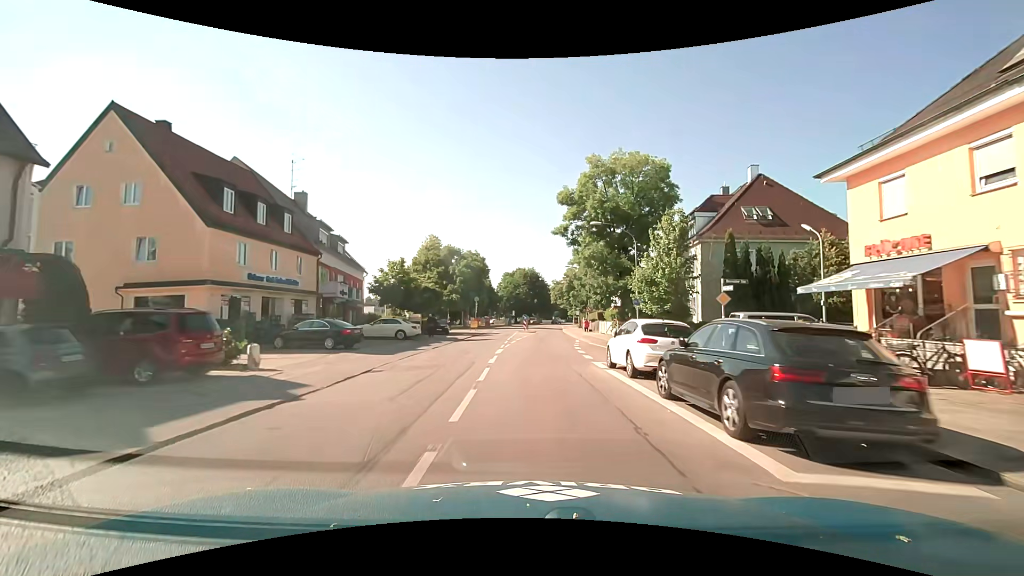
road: secondary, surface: asphalt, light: Day
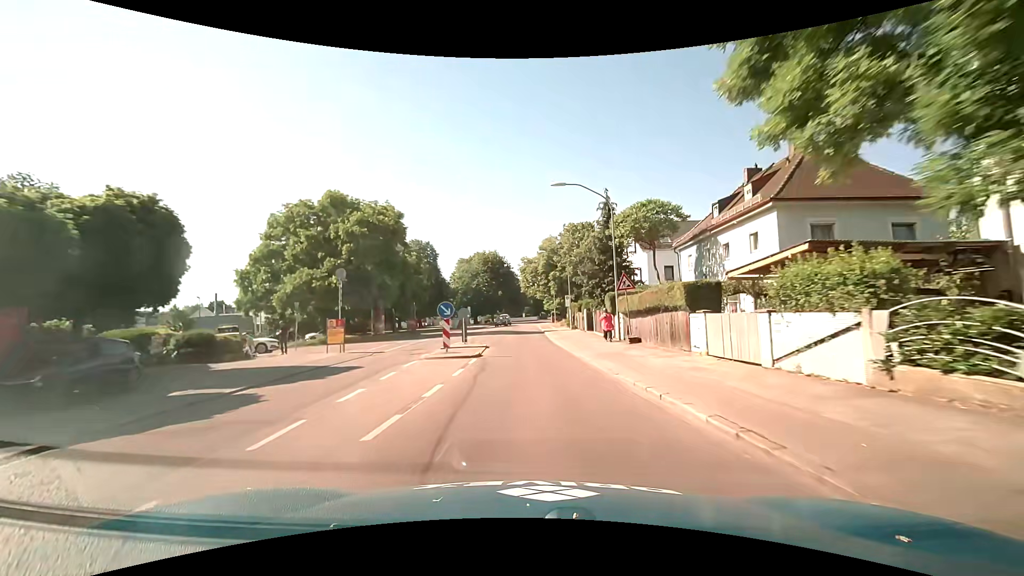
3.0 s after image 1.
(+1.2, +37.1) m; +4°
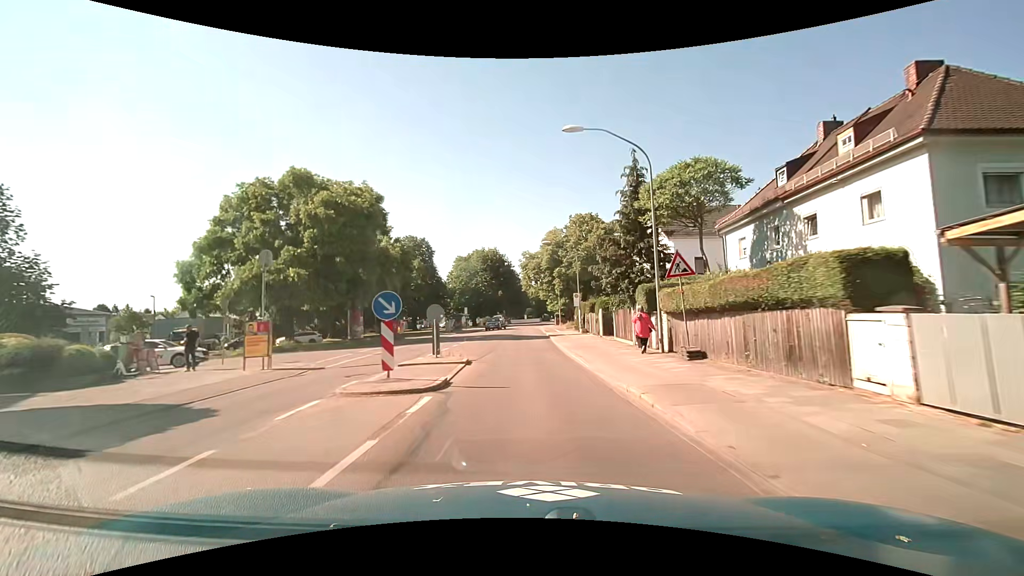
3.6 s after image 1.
(0.0, +7.6) m; 0°
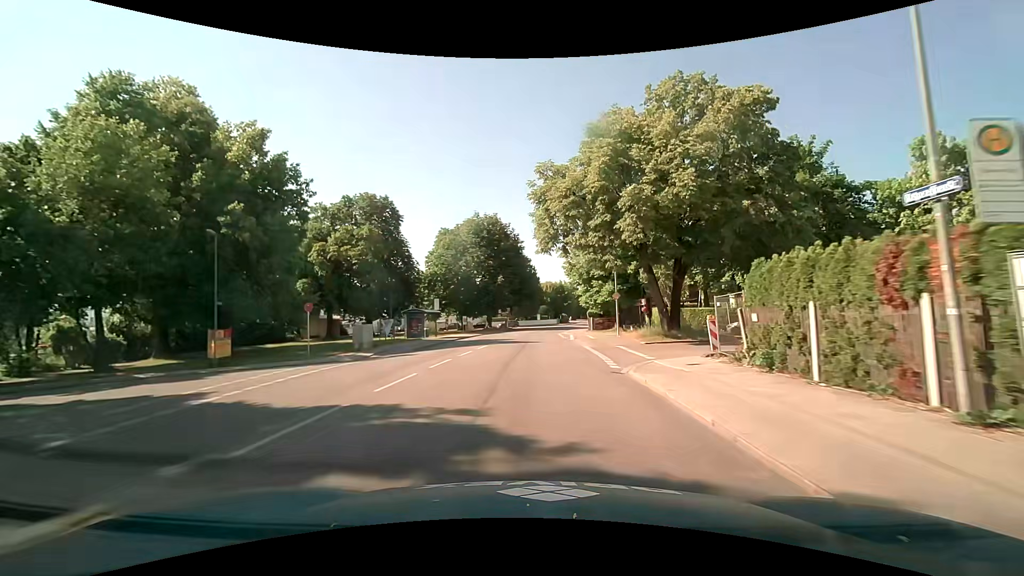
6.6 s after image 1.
(-0.9, +37.3) m; -2°
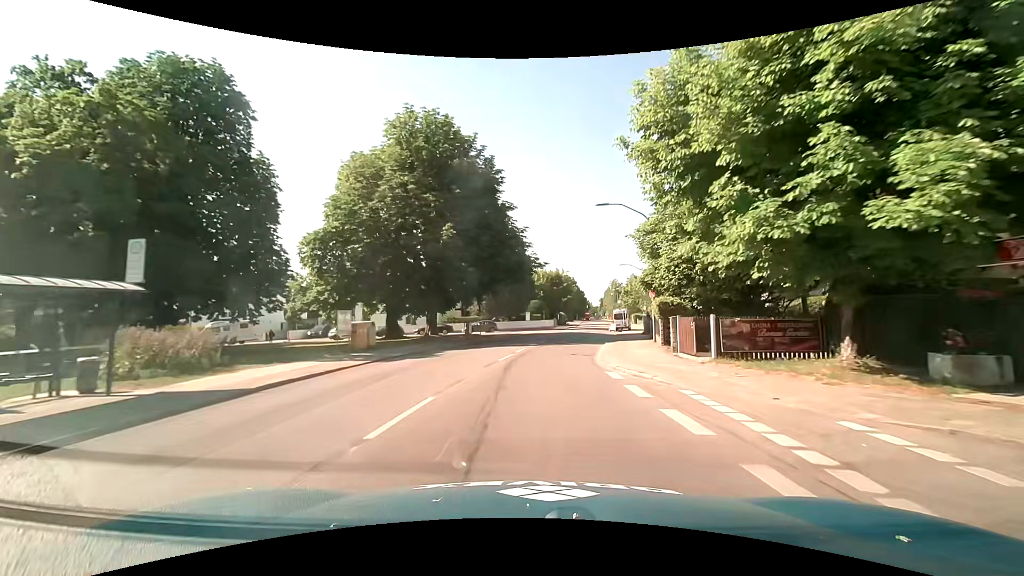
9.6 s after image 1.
(+0.6, +37.3) m; +2°
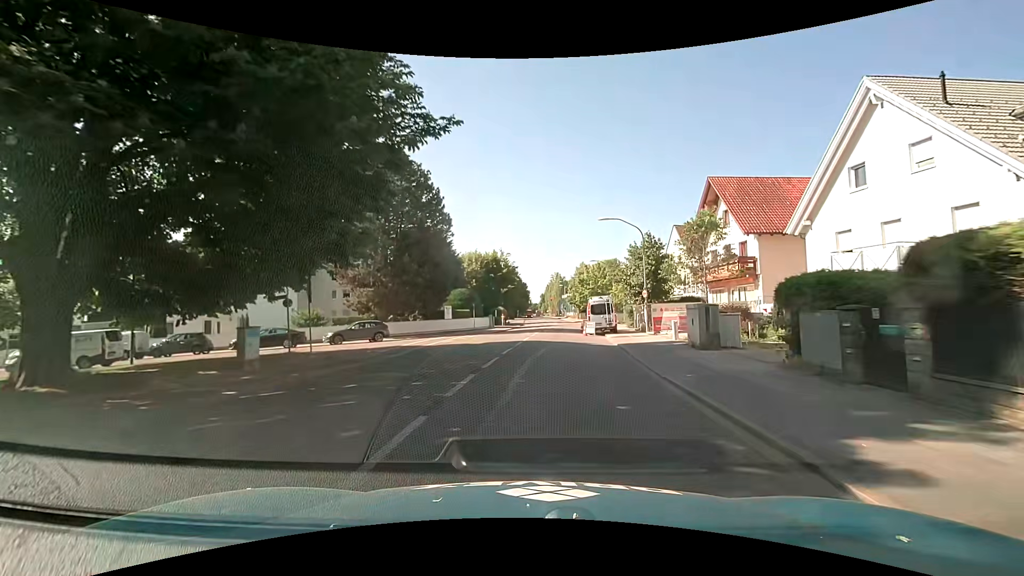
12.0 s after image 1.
(+1.2, +26.0) m; +7°
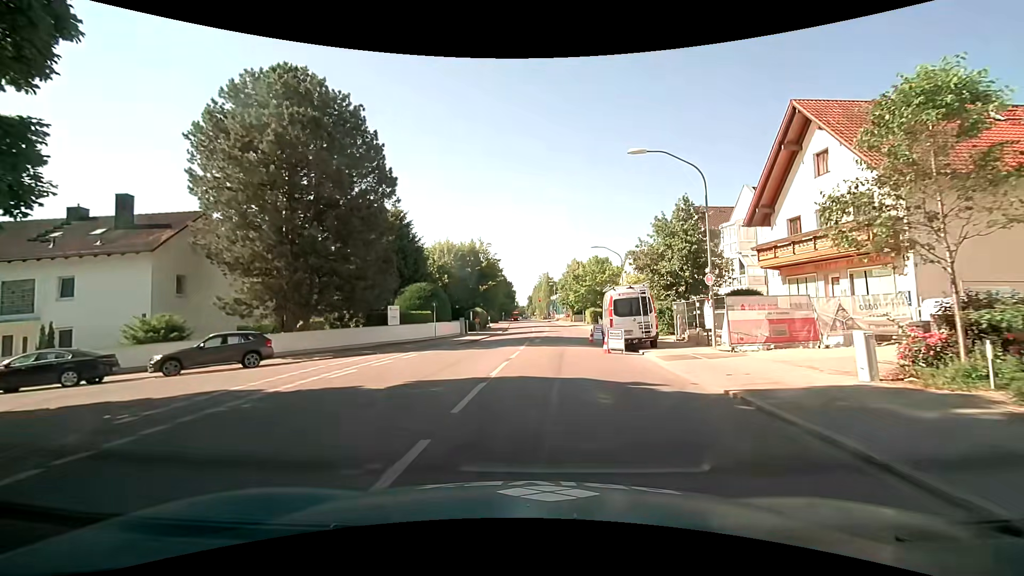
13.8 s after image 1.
(+0.2, +14.3) m; +1°
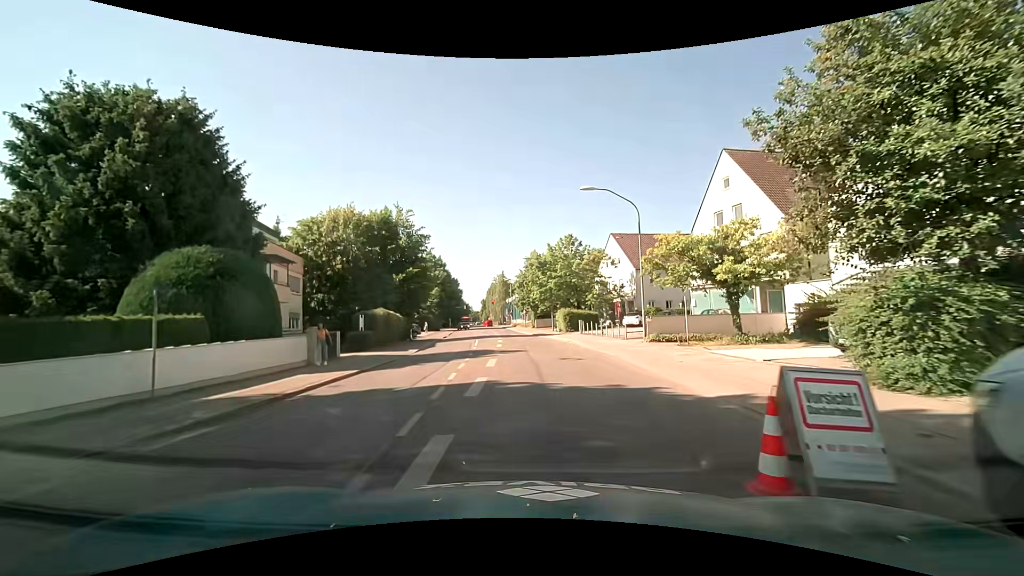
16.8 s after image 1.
(+1.0, +23.8) m; +5°
(0, +10) (0, +20) (0, +30) (0, +40) (-1, +50) (-2, +60) (-3, +70) (-4, +80) (-5, +90) (-6, +100) m
